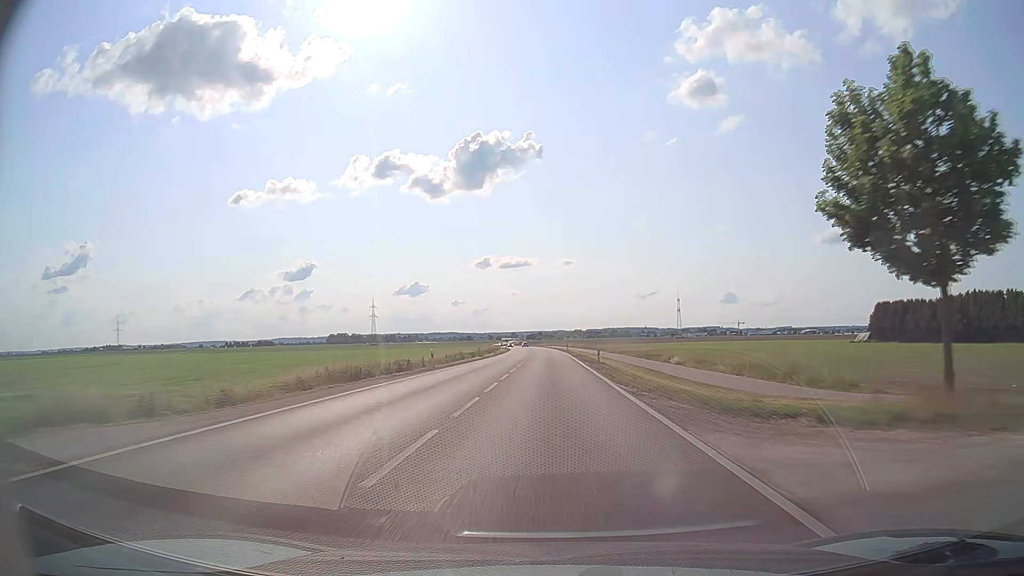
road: secondary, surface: asphalt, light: Day
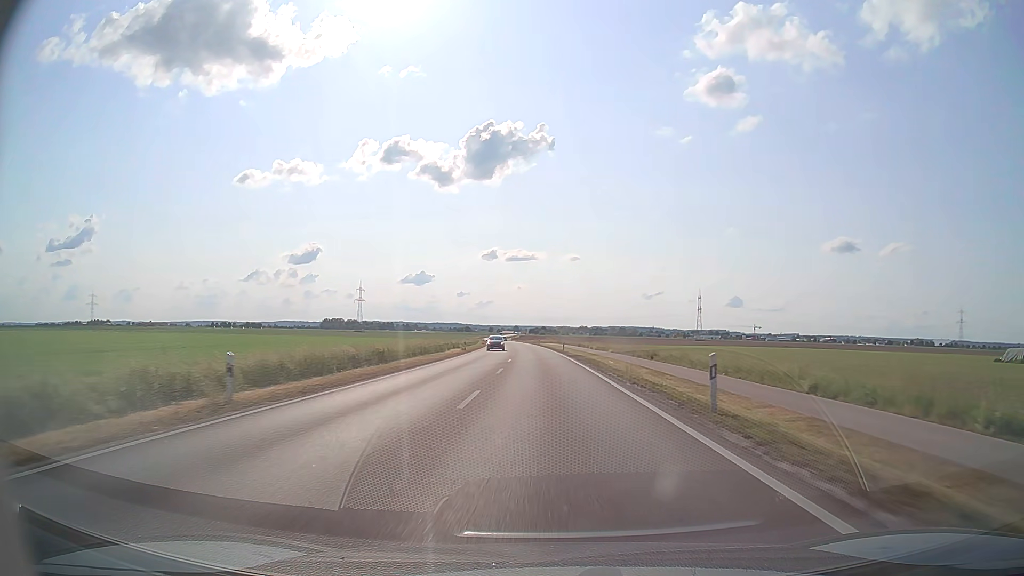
(-0.1, +75.0) m; 0°
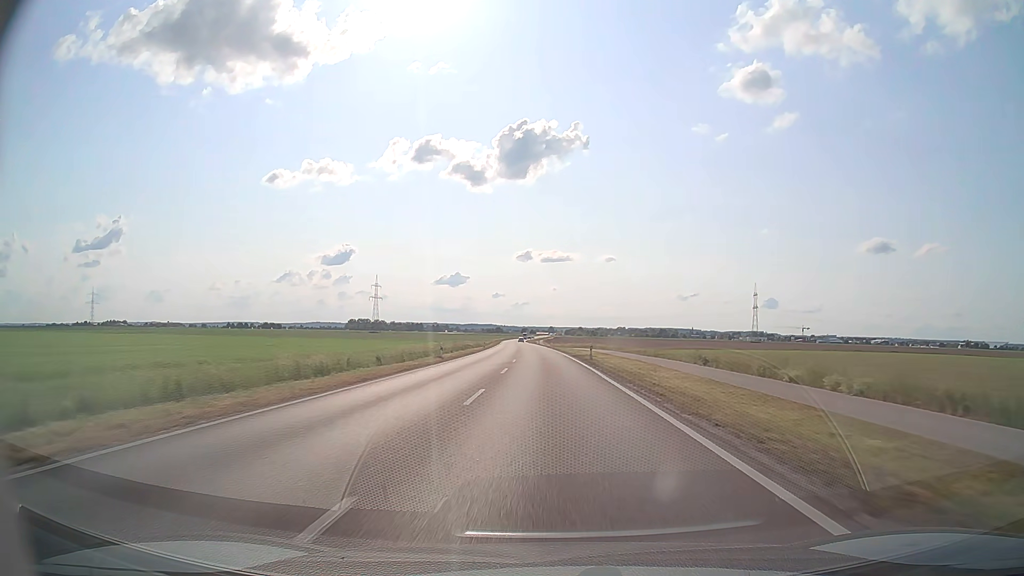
(-1.7, +71.2) m; -3°
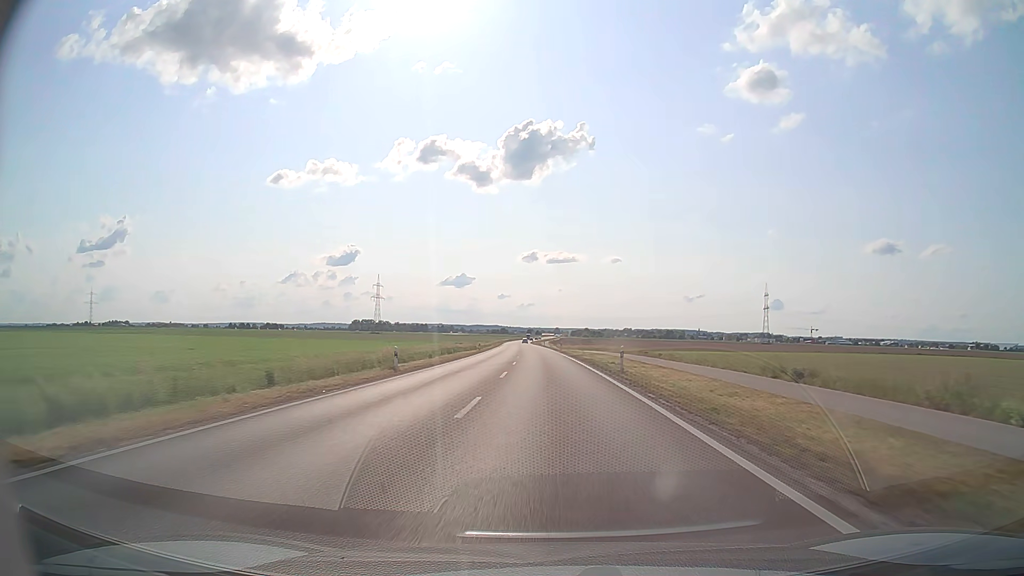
(-0.1, +14.1) m; -1°
(0, +10) (0, +20) (0, +30) (0, +40) (0, +50) (-1, +60) (-1, +70) (-1, +80) (-2, +90) (-2, +100) m
